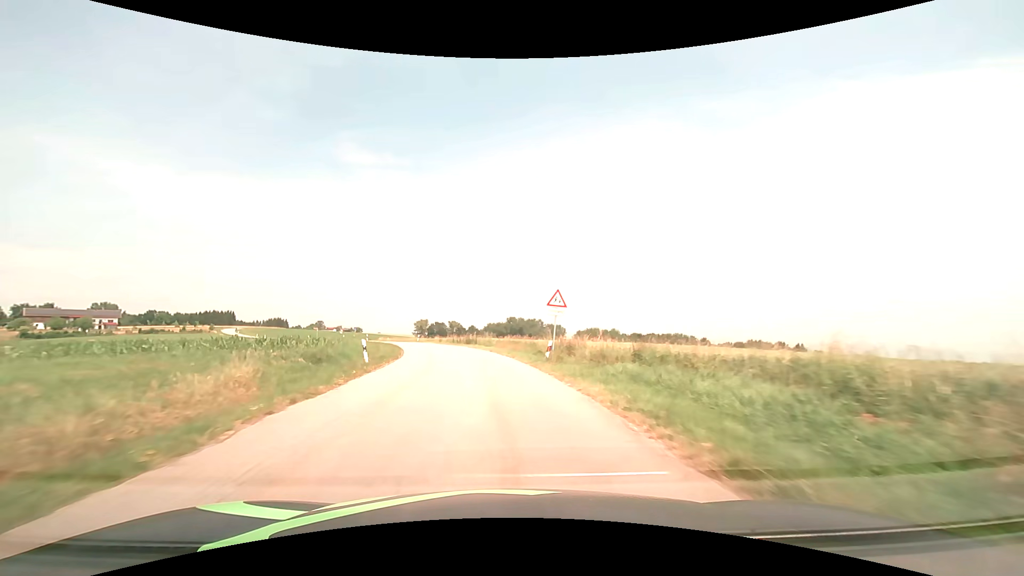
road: tertiary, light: Day
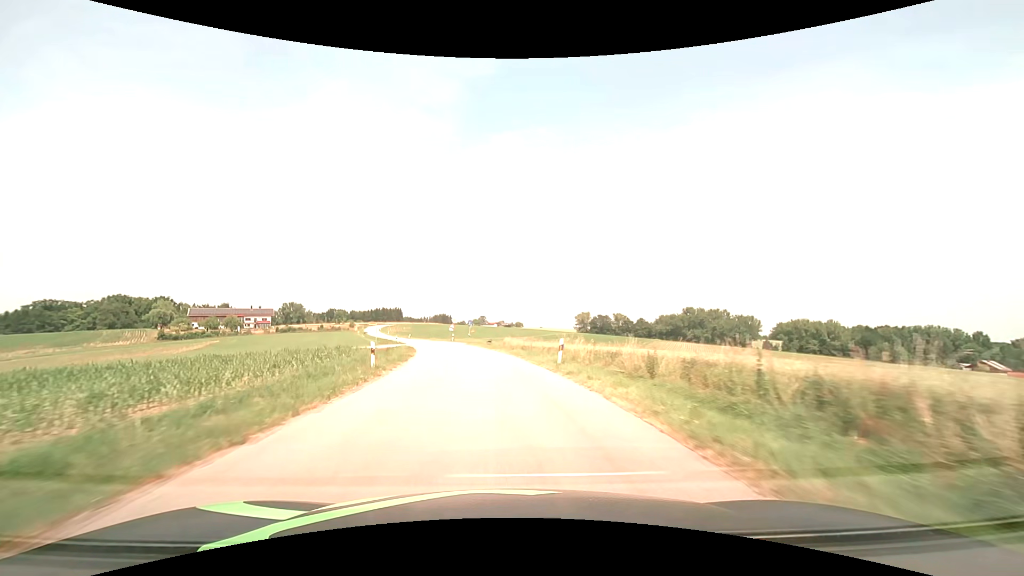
(-7.8, +51.8) m; -18°
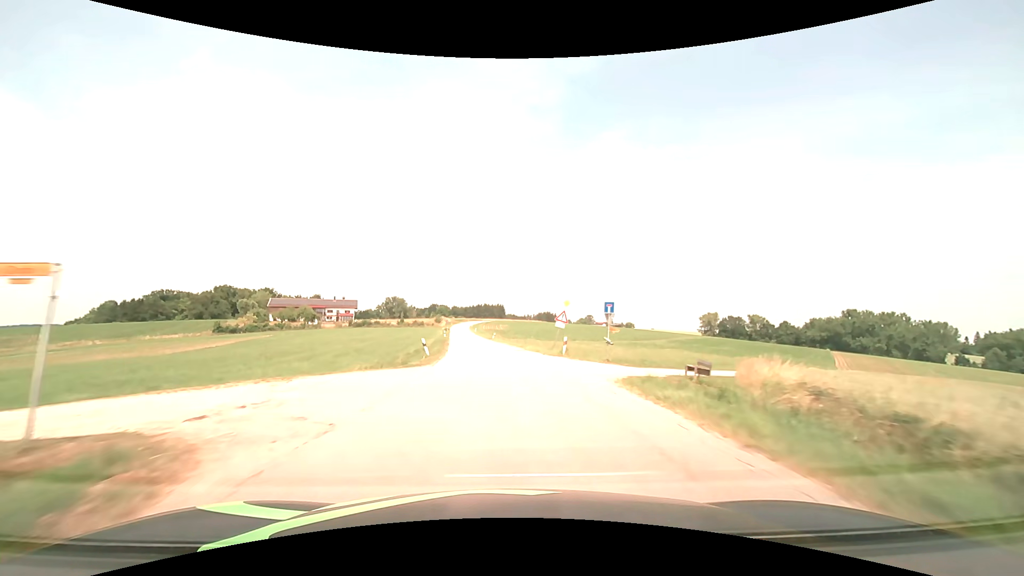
(-5.0, +42.1) m; -12°
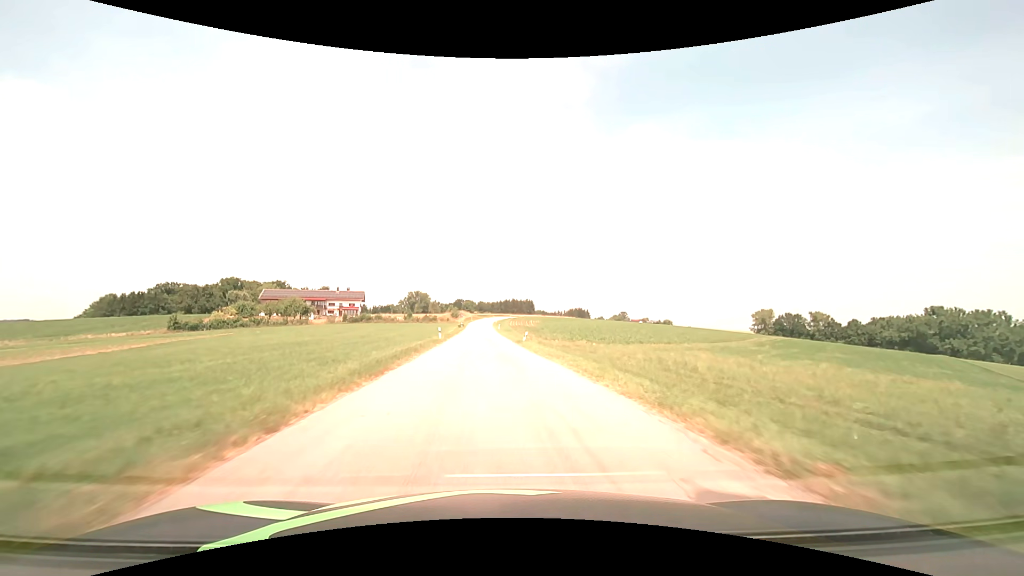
(-1.0, +31.8) m; -3°
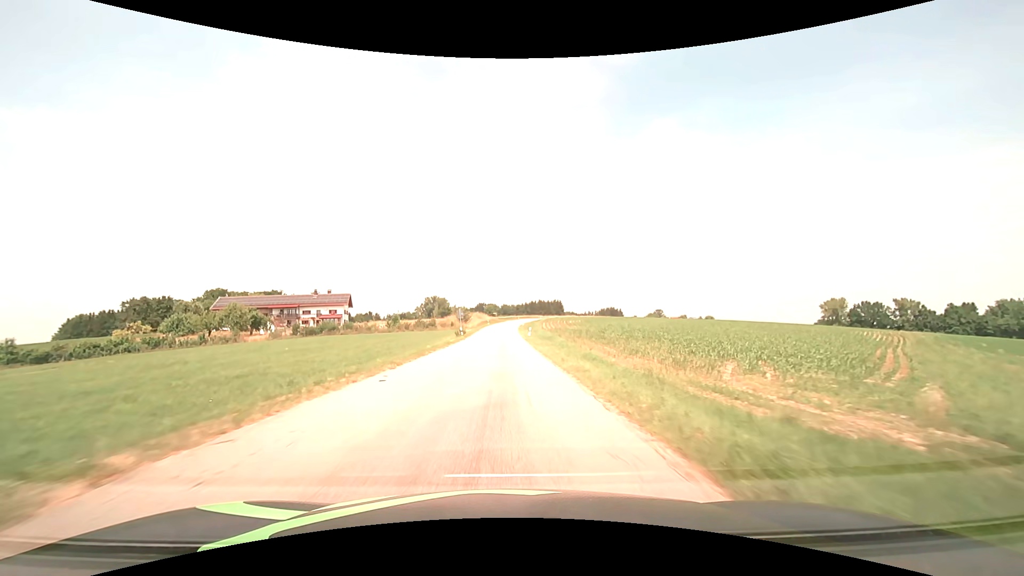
(-1.0, +42.1) m; -3°
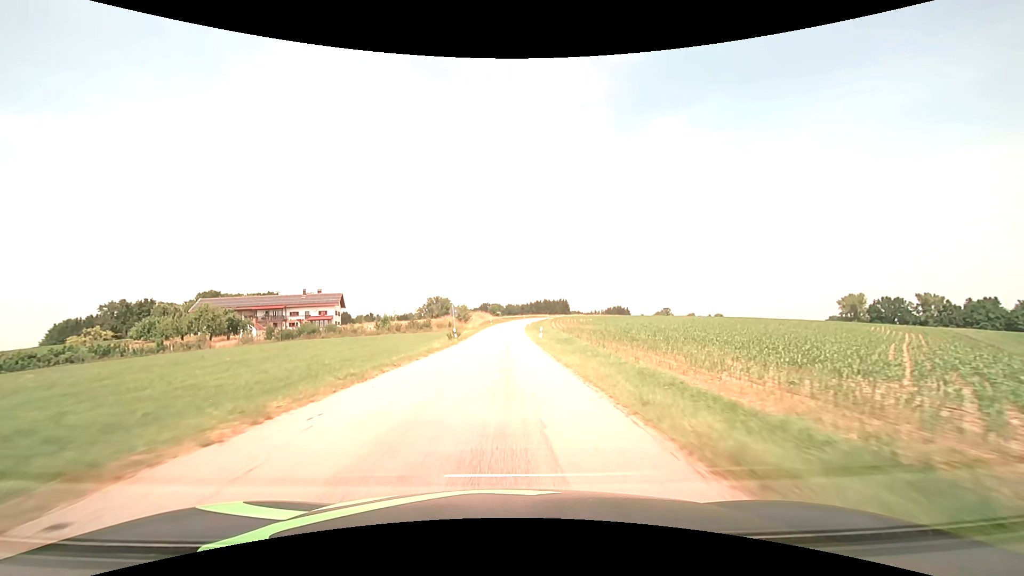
(-0.1, +10.5) m; -1°
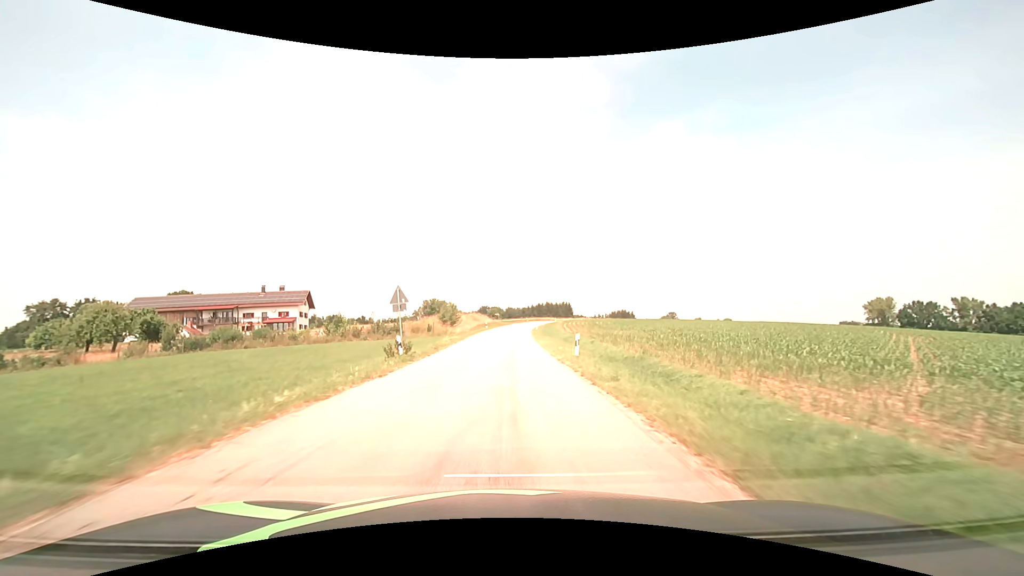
(-0.1, +20.8) m; 0°
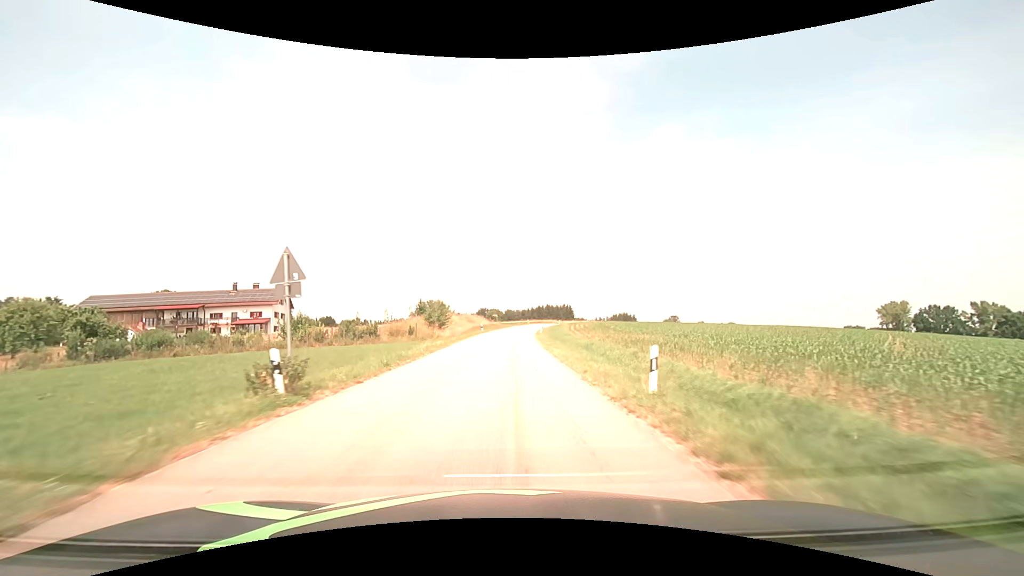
(0.0, +10.5) m; 0°
(0, +10) (0, +20) (0, +30) (+1, +40) (+1, +50) (+2, +60) (+3, +70) (+4, +80) (+5, +90) (+7, +100) m
